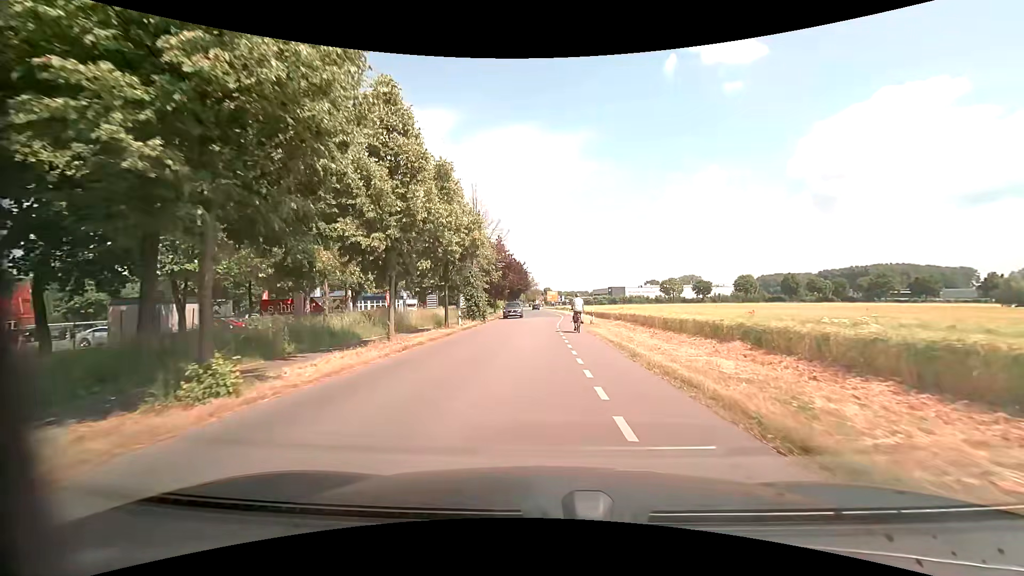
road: unclassified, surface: asphalt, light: Day
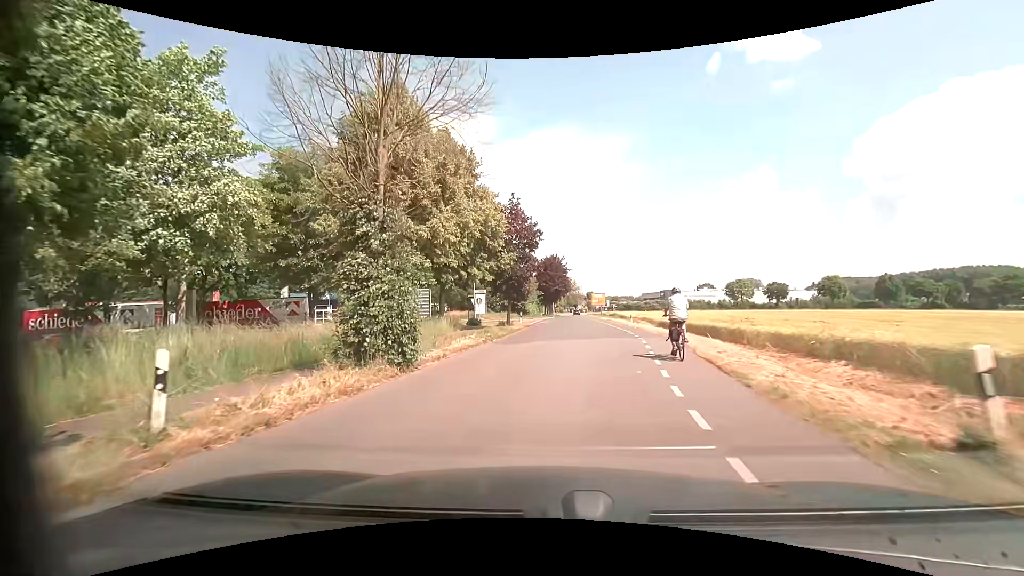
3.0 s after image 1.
(-0.6, +26.3) m; -5°
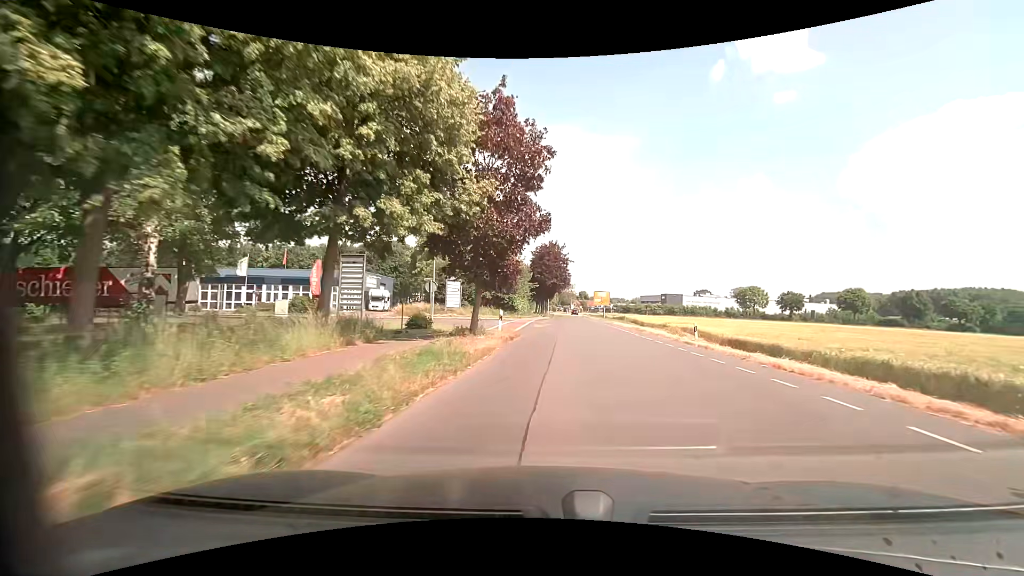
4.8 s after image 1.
(-0.6, +19.0) m; +1°
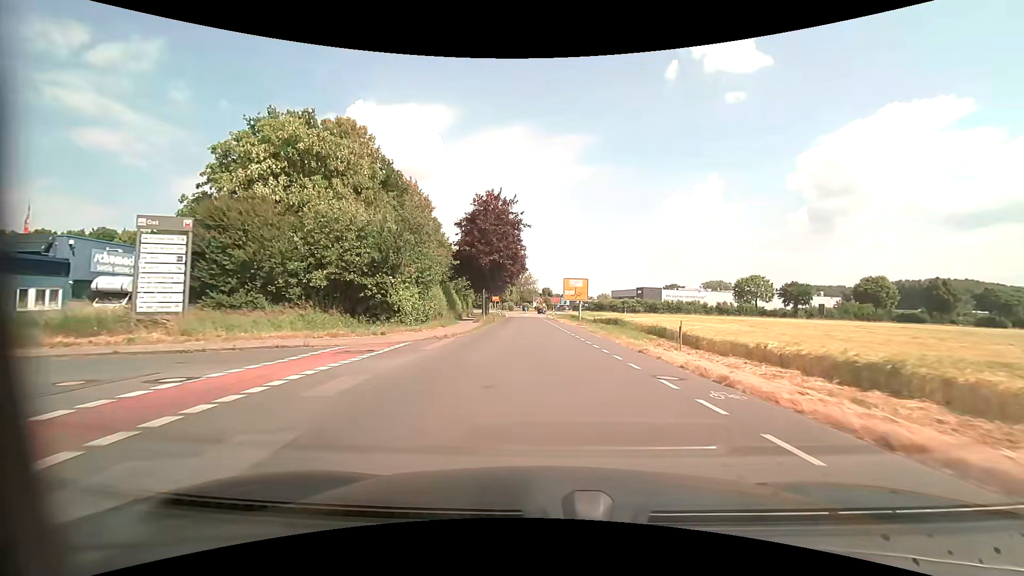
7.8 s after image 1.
(+2.7, +36.7) m; +4°
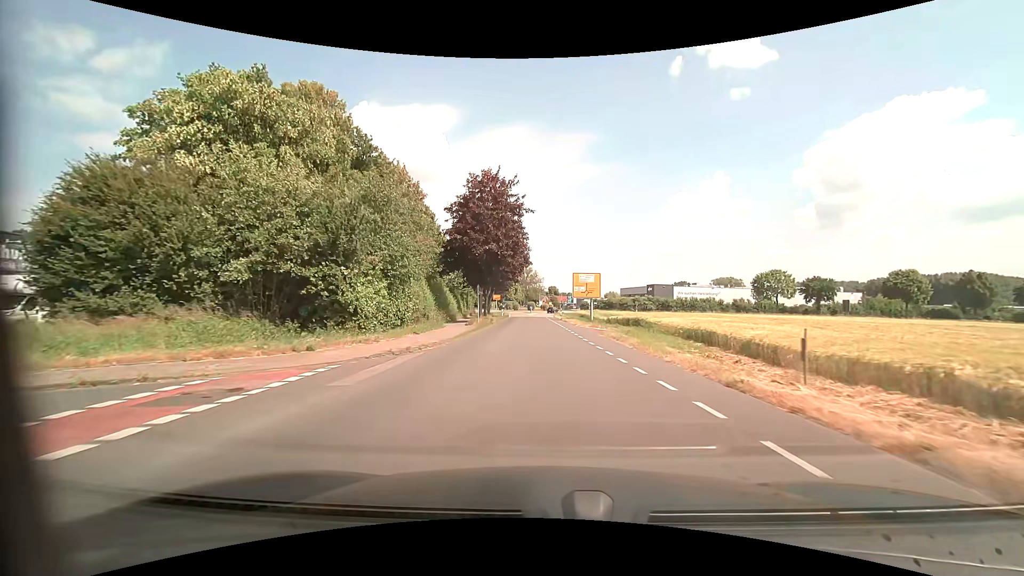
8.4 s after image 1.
(0.0, +7.4) m; -1°
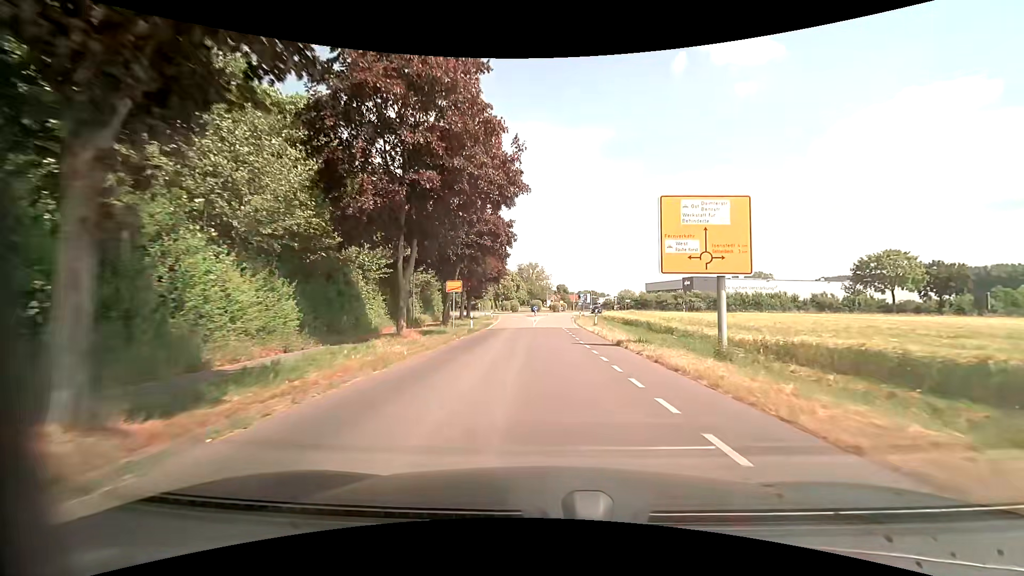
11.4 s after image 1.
(-0.6, +37.5) m; -1°
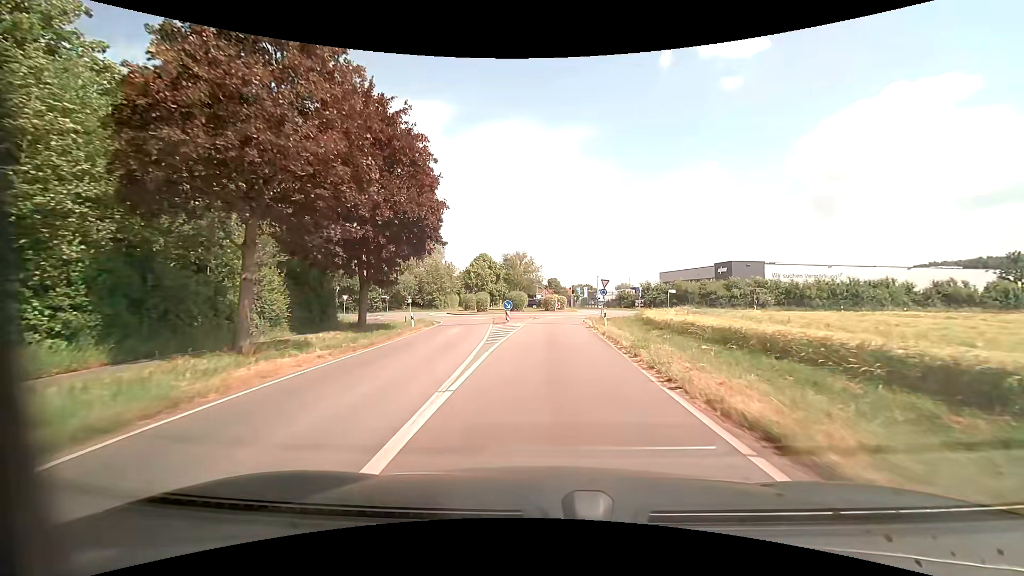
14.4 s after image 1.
(+0.4, +36.5) m; +1°
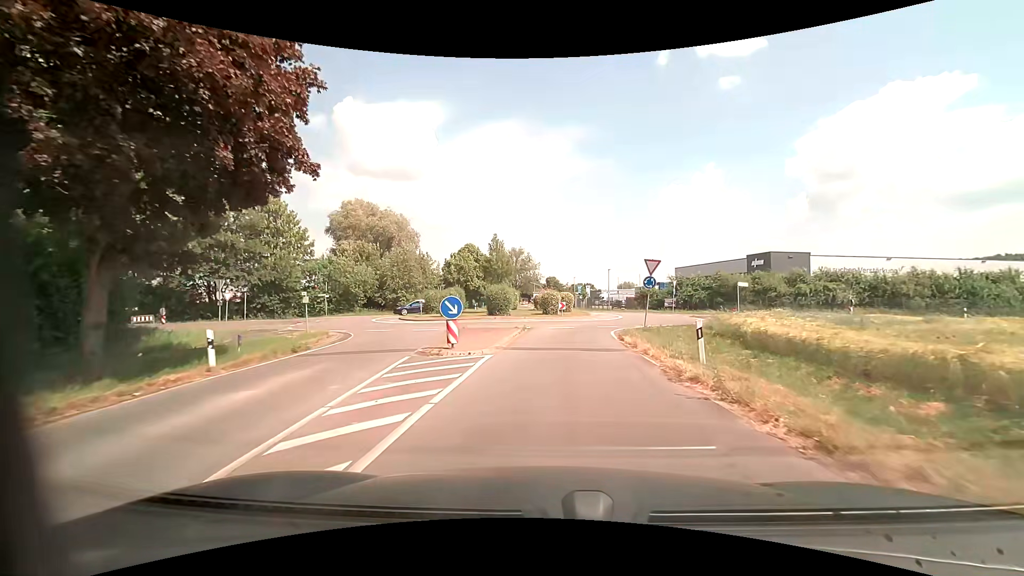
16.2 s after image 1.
(-0.1, +18.6) m; 0°
